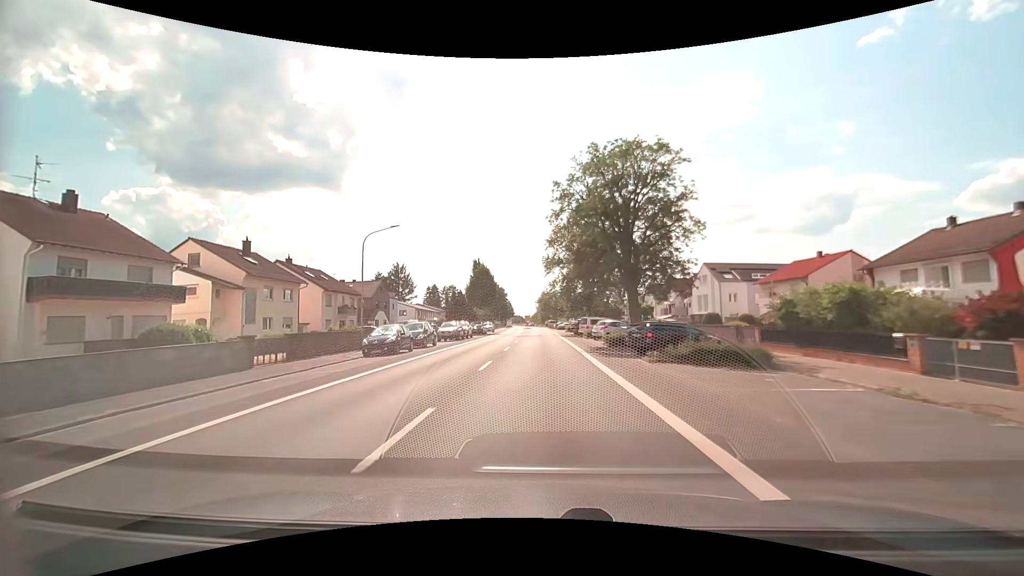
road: secondary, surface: asphalt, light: Day
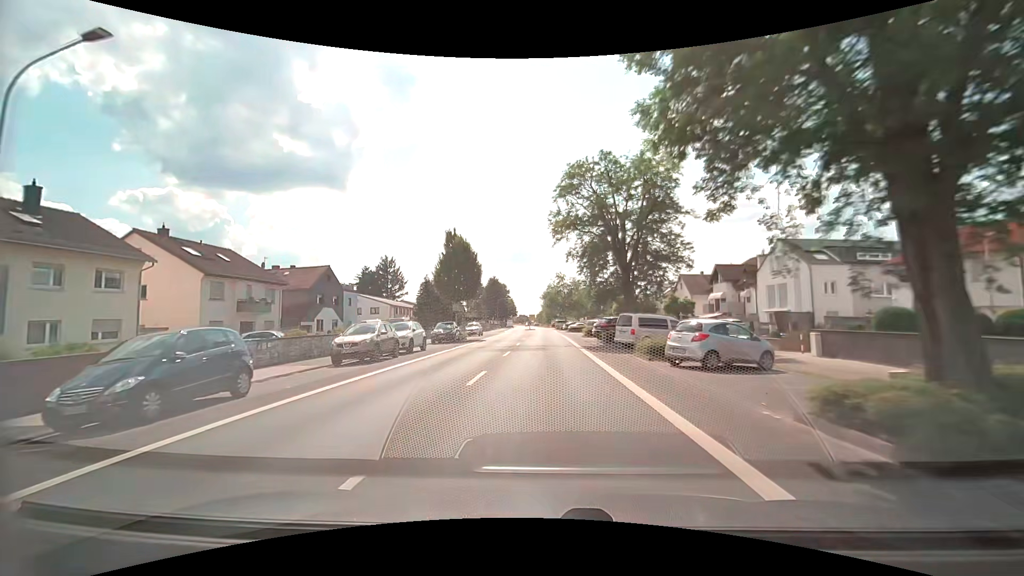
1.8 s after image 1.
(0.0, +21.3) m; 0°
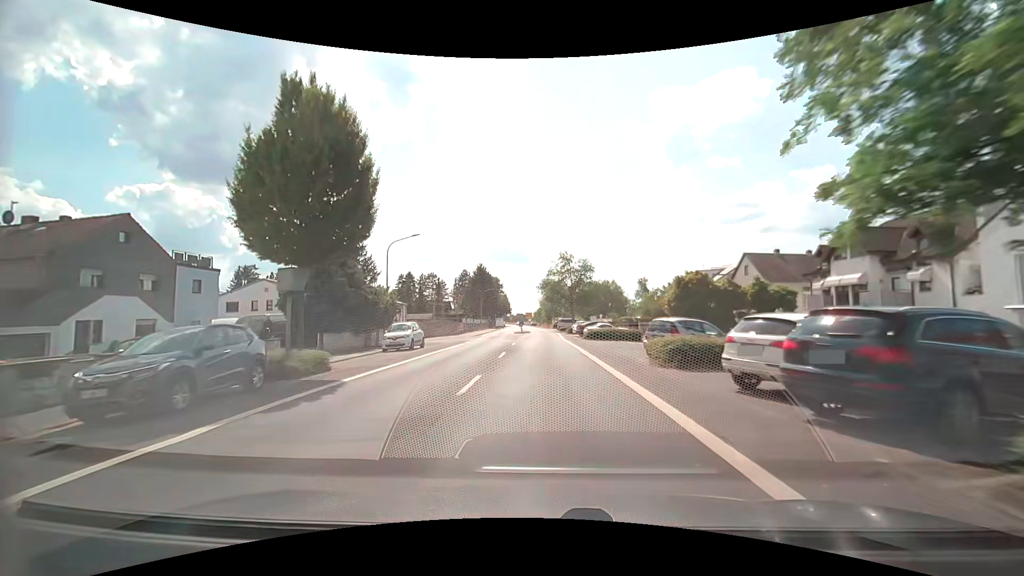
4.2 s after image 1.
(-0.1, +28.2) m; 0°
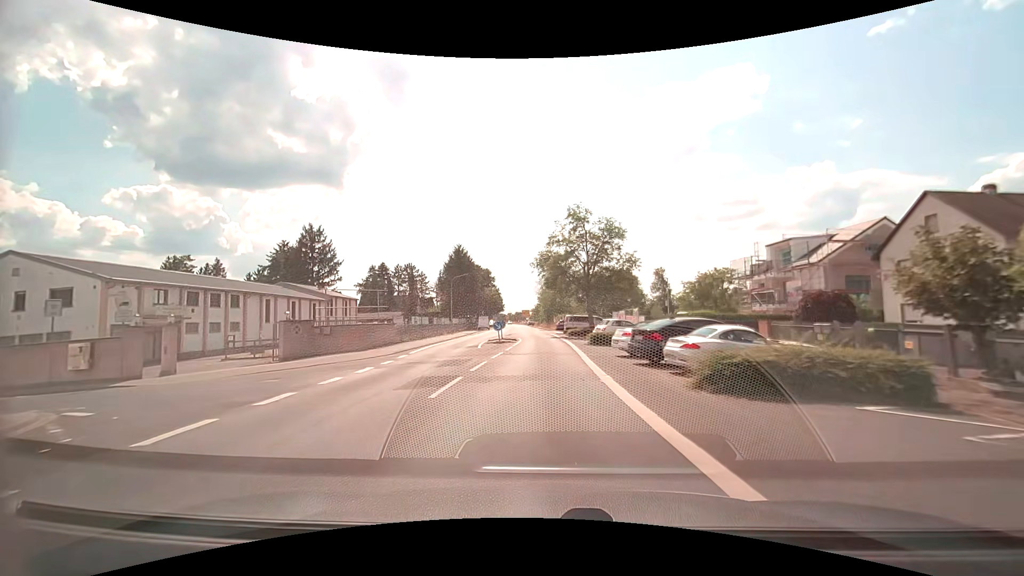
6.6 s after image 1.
(+0.4, +28.1) m; +1°
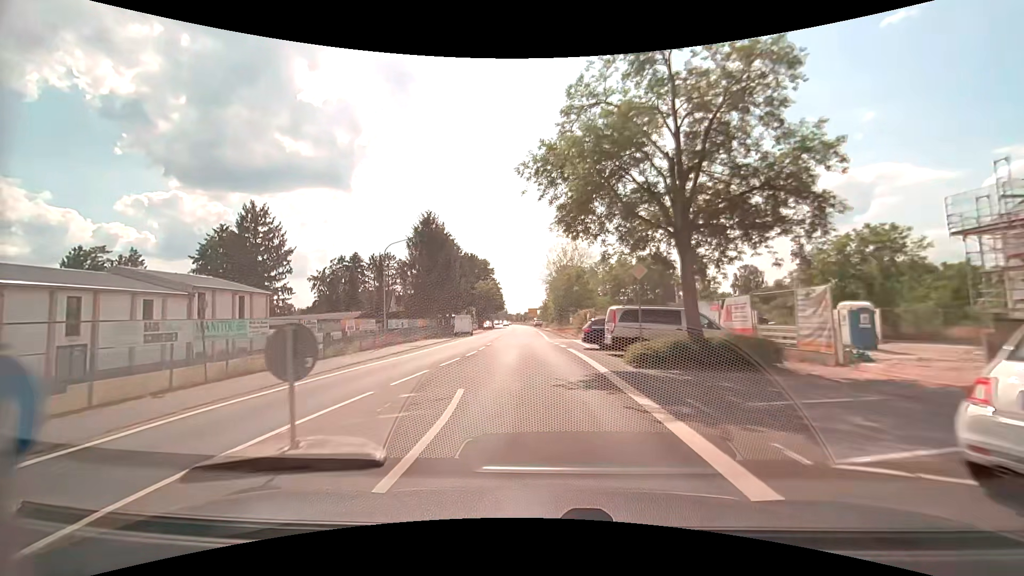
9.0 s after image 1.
(-0.1, +28.2) m; -1°
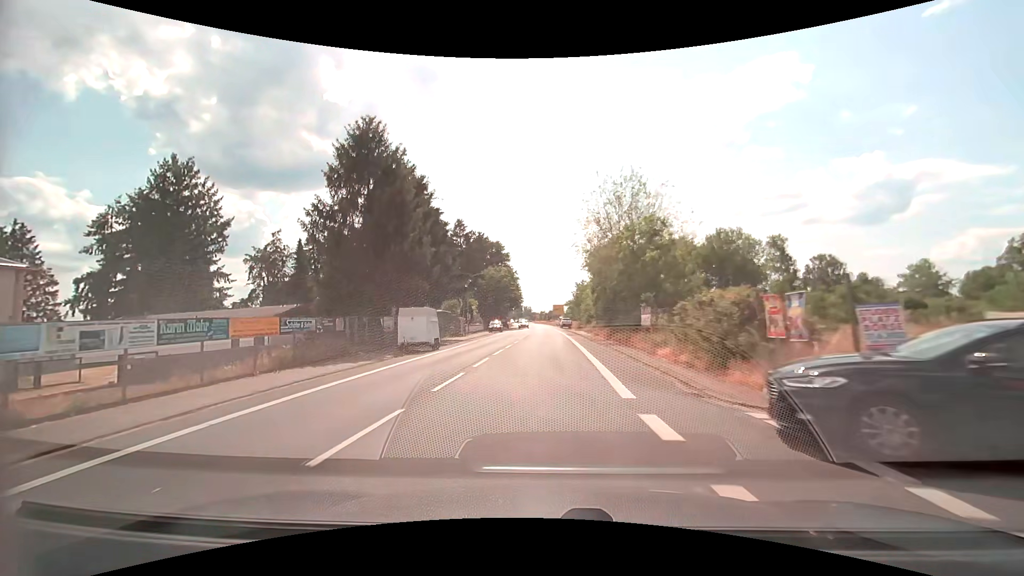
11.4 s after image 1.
(-0.7, +28.1) m; -1°
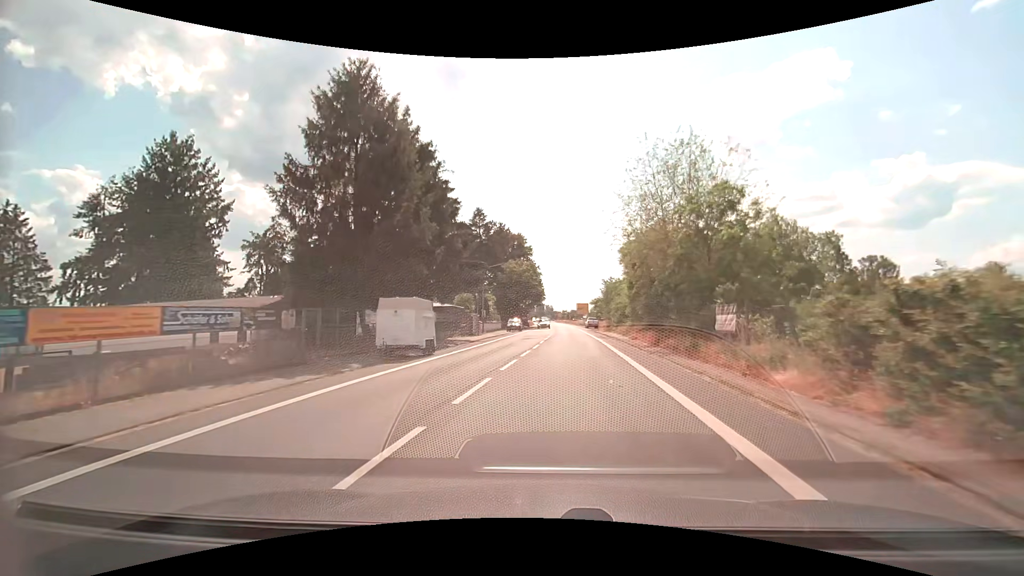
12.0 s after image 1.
(-0.5, +7.0) m; -5°
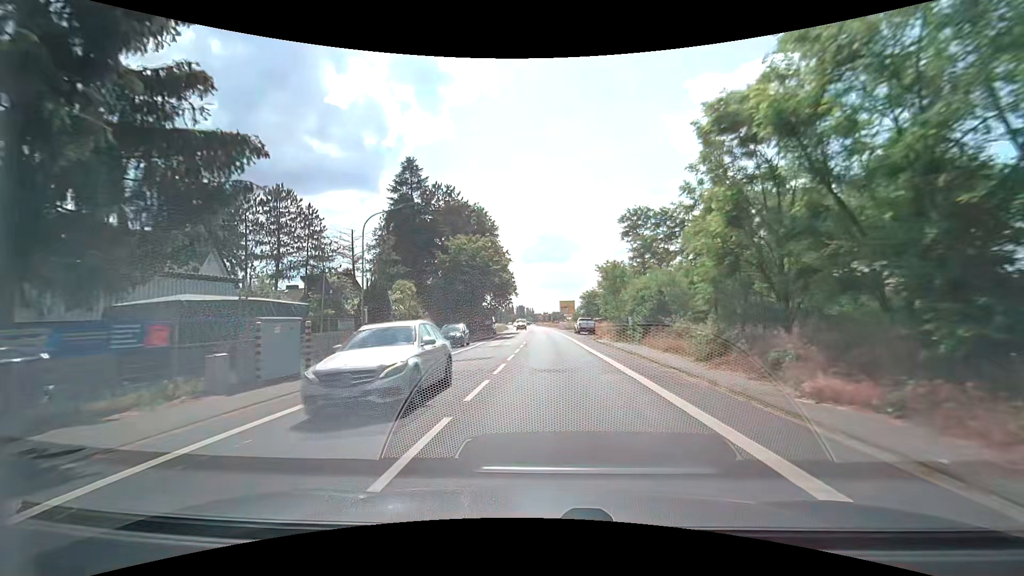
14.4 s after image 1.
(+1.6, +27.6) m; +3°
(0, +10) (0, +20) (0, +30) (0, +40) (0, +50) (0, +60) (0, +70) (0, +80) (-1, +90) (-1, +100) m
